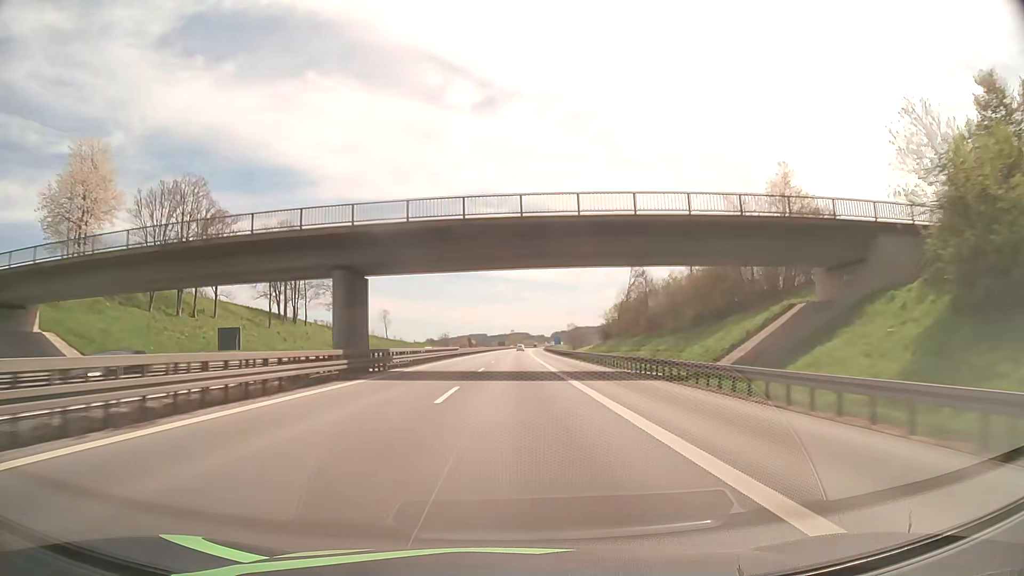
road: motorway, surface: asphalt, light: Day
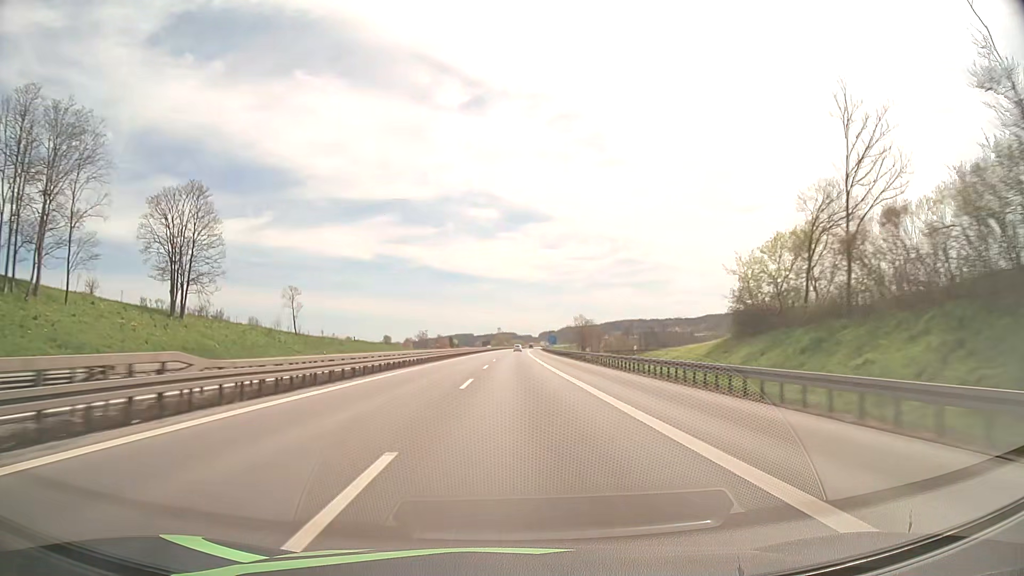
(+0.6, +68.8) m; +1°
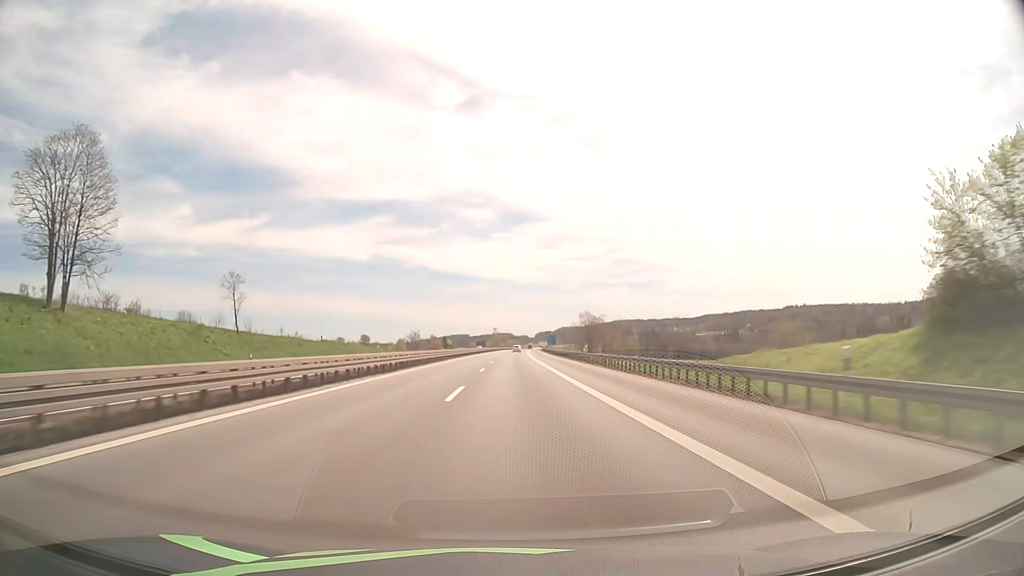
(+0.1, +22.9) m; 0°
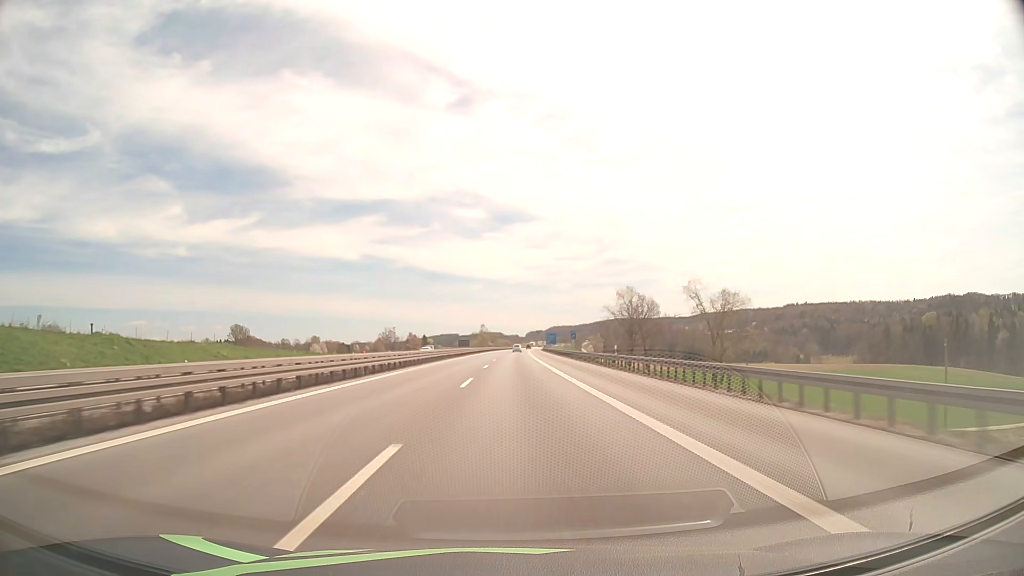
(+0.4, +68.9) m; +1°
(0, +10) (0, +20) (0, +30) (0, +40) (0, +50) (0, +60) (+1, +70) (+1, +80) (+1, +90) (+1, +100) m
